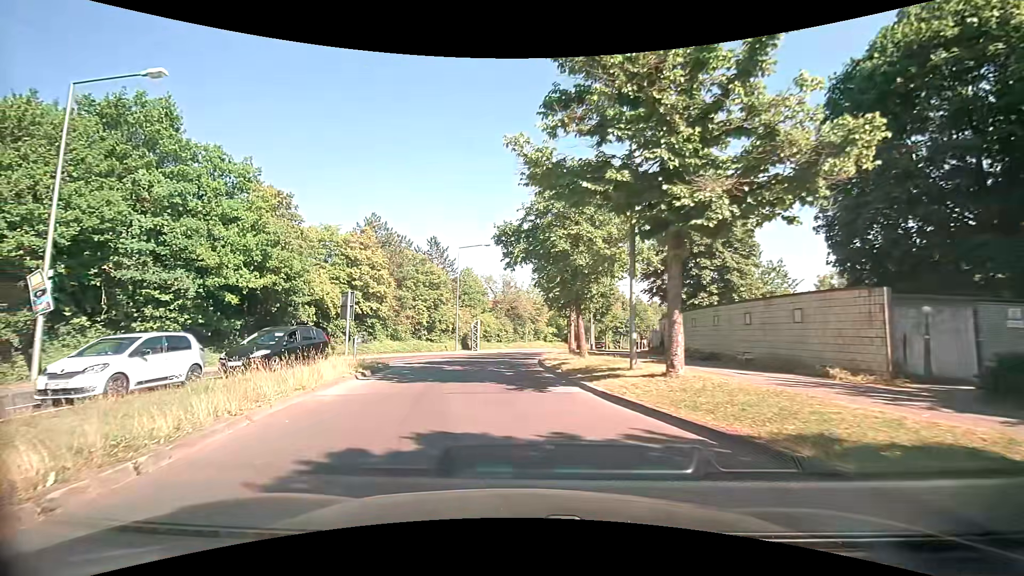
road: tertiary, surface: asphalt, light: Day
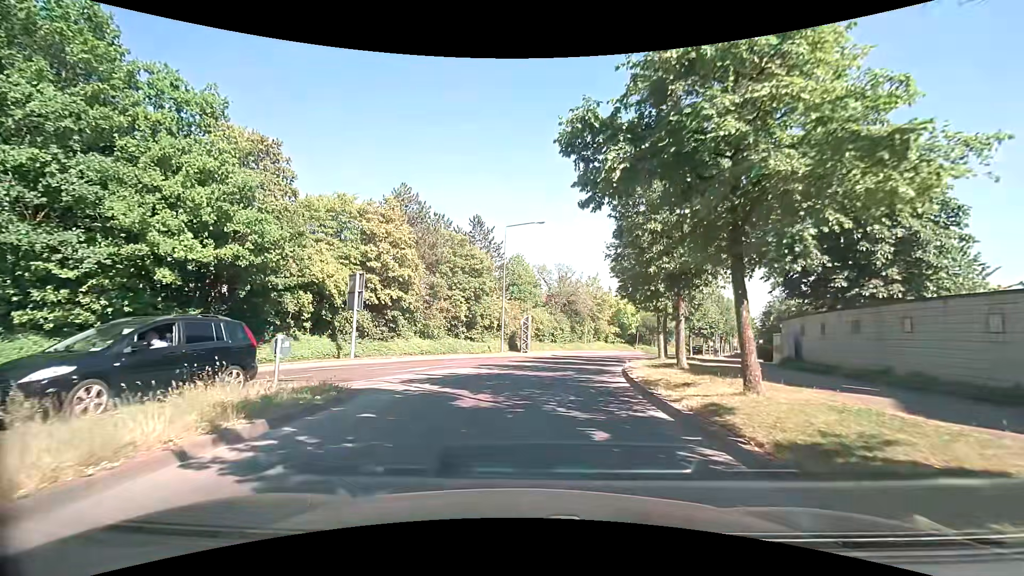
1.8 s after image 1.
(-0.3, +9.7) m; -4°
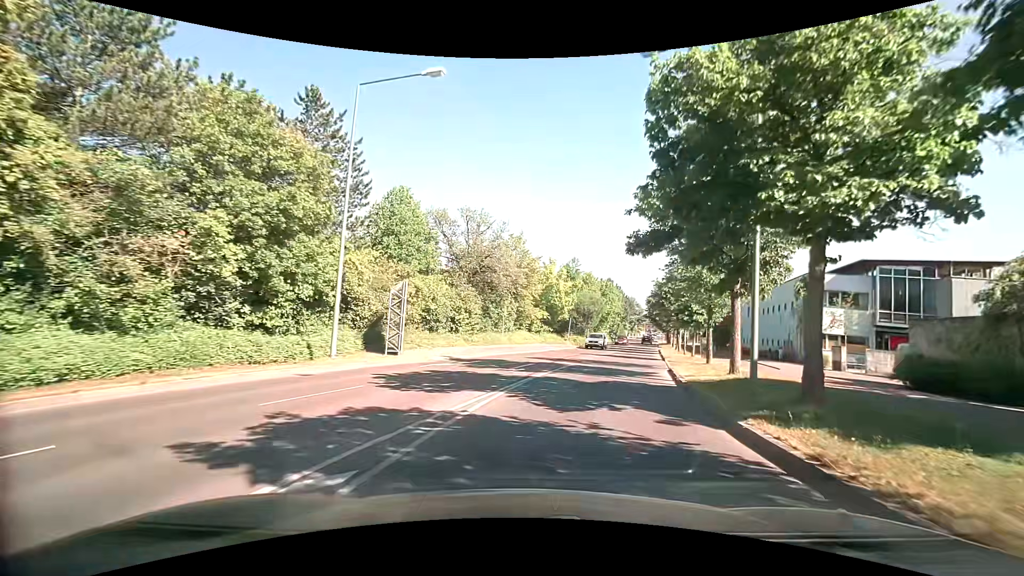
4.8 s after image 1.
(+1.3, +21.6) m; +11°
